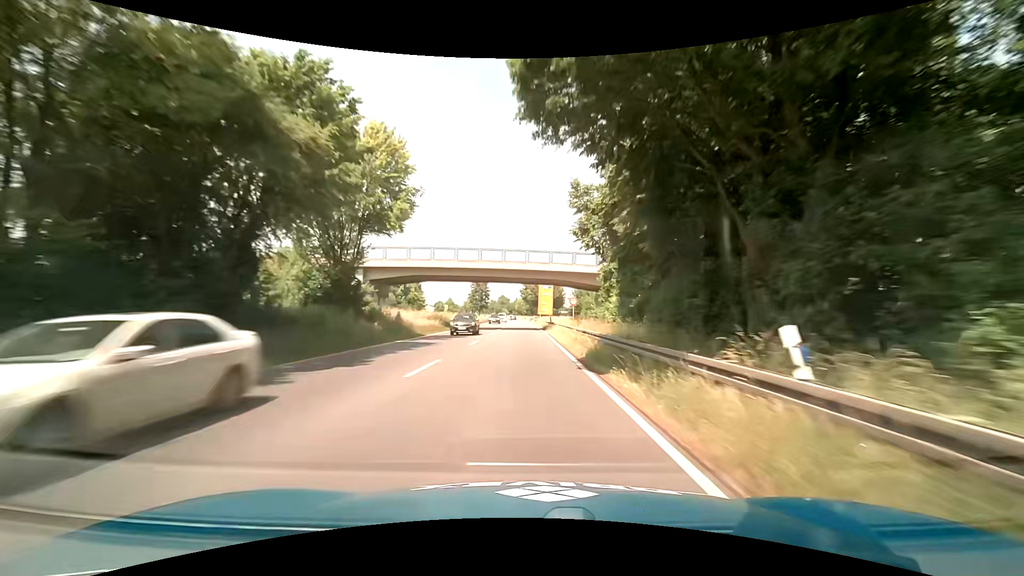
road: primary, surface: asphalt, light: Day
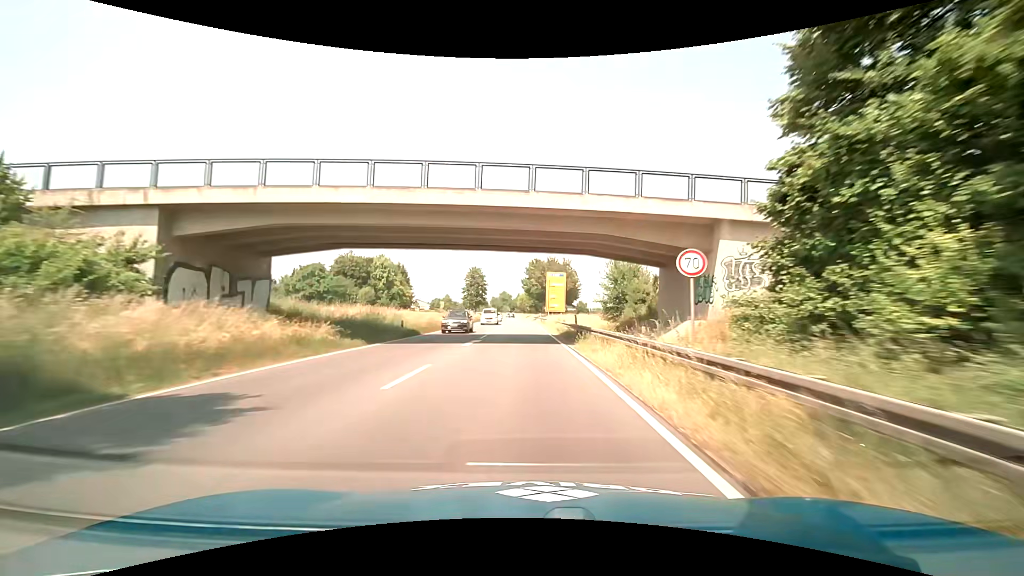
(-0.3, +25.5) m; 0°
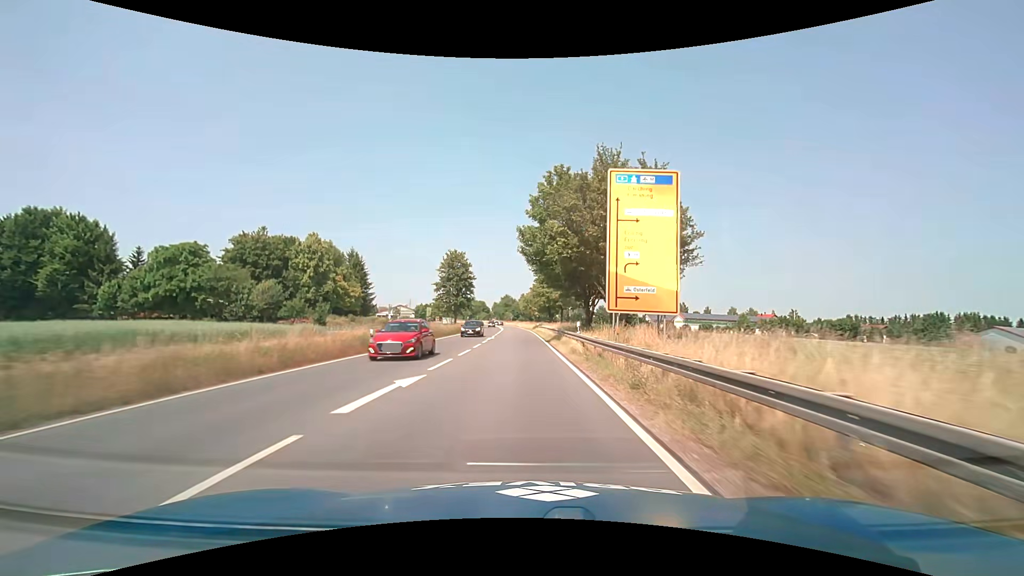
(-0.8, +54.6) m; -1°
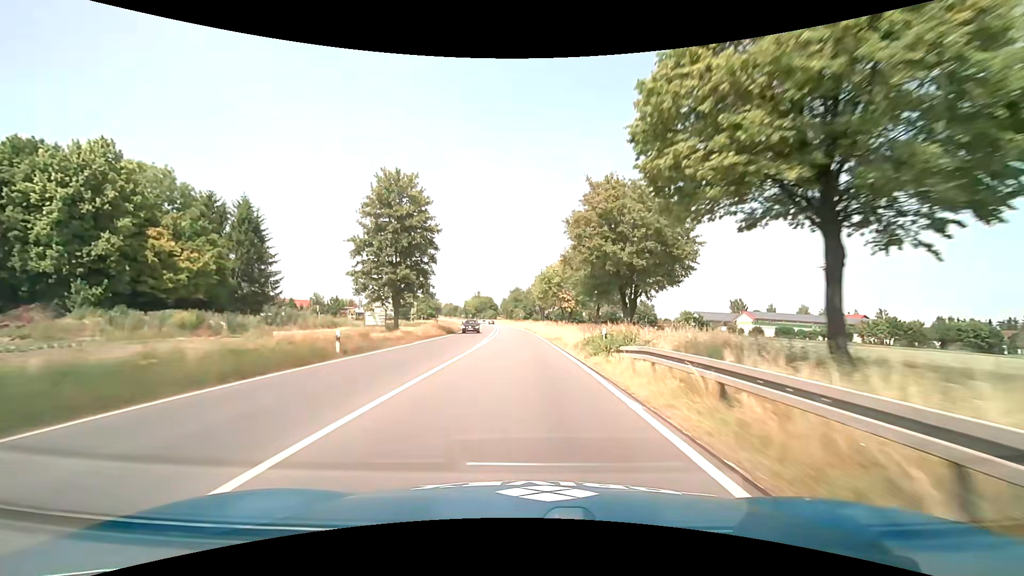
(-0.9, +55.6) m; -2°
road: trunk
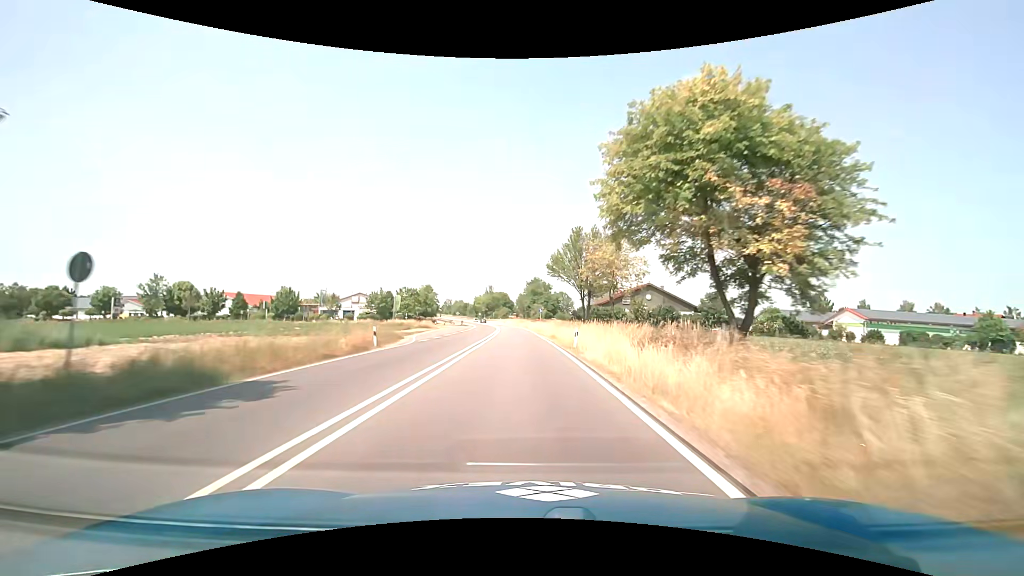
(-0.7, +44.6) m; -2°
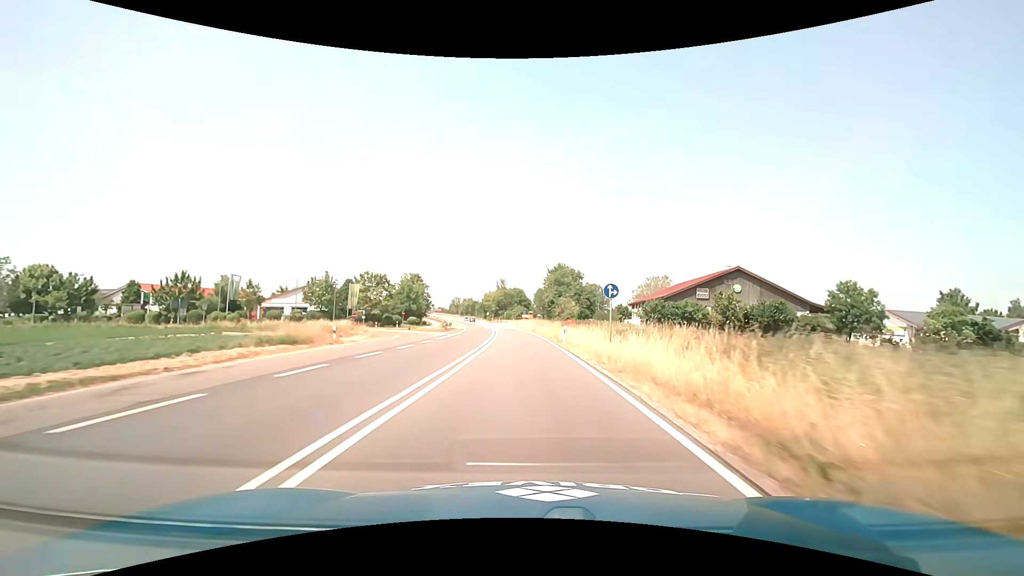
(-1.2, +43.7) m; -2°
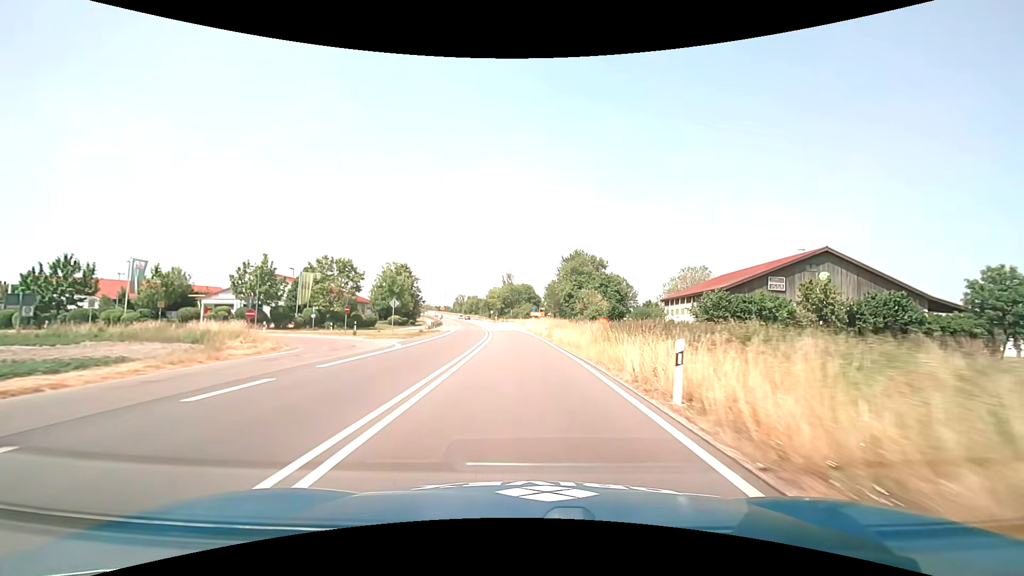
(-0.2, +21.8) m; -1°
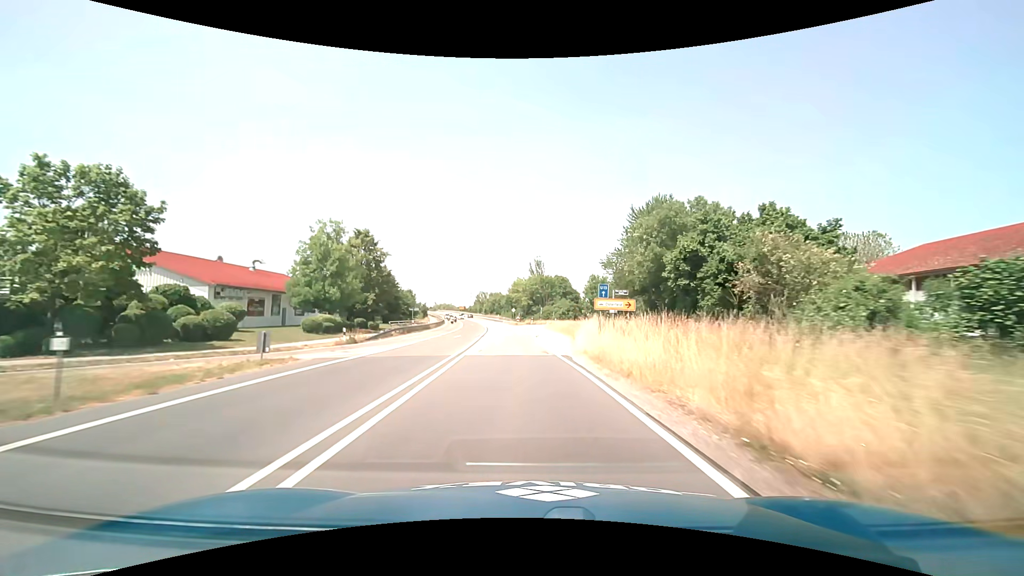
(-1.2, +43.3) m; -3°
(0, +10) (0, +20) (-1, +30) (-1, +40) (-2, +50) (-3, +60) (-4, +70) (-5, +80) (-6, +90) (-7, +100) m
